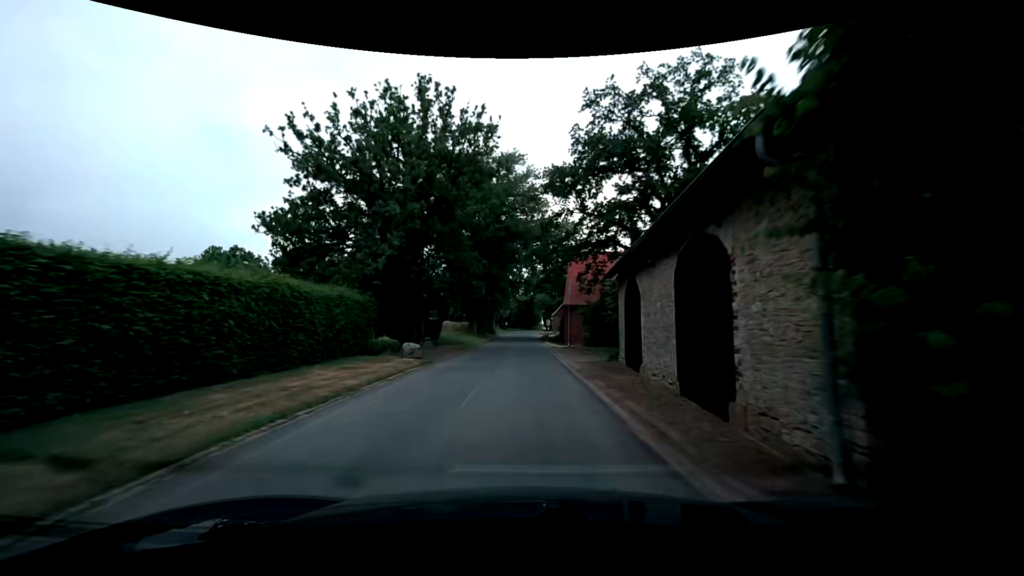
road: unclassified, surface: asphalt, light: Day
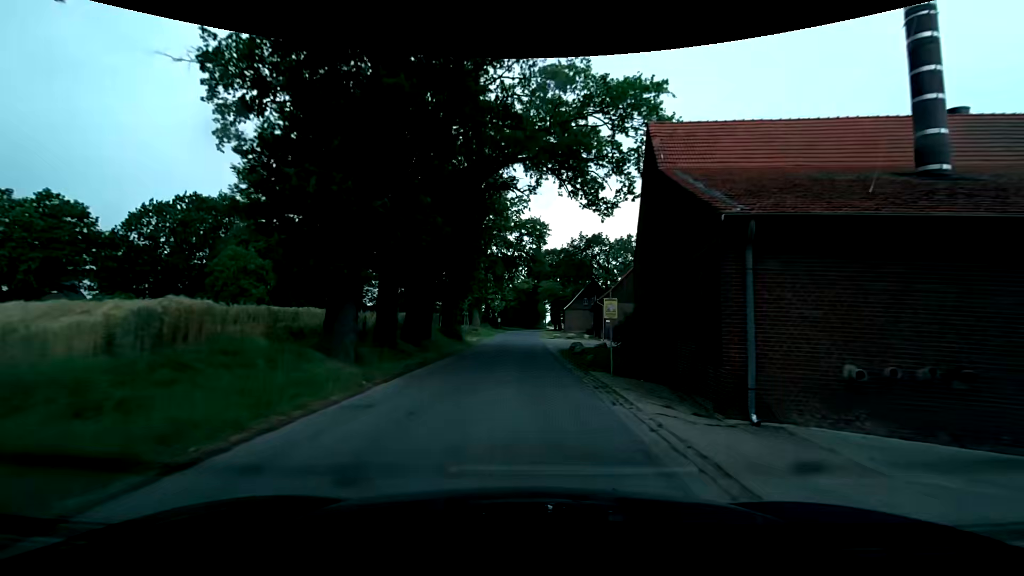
(0.0, +36.8) m; -1°
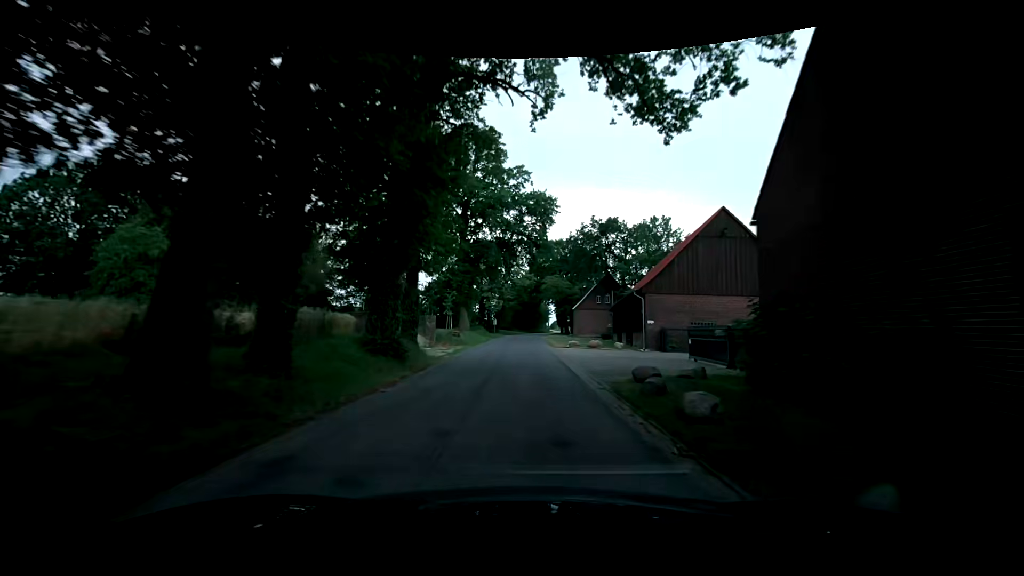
(+0.2, +15.1) m; +1°
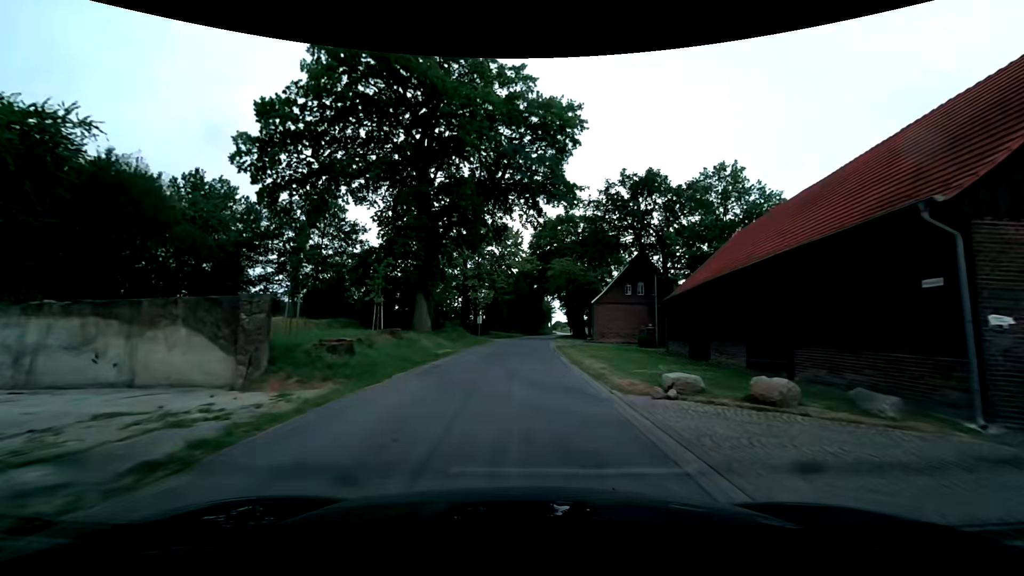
(+0.1, +22.6) m; +1°
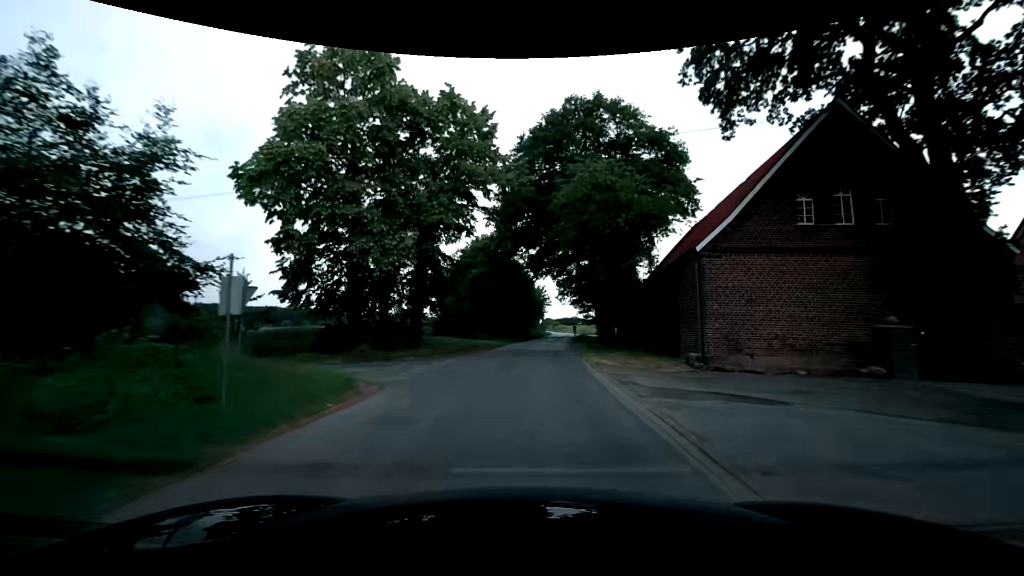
(0.0, +37.2) m; +1°
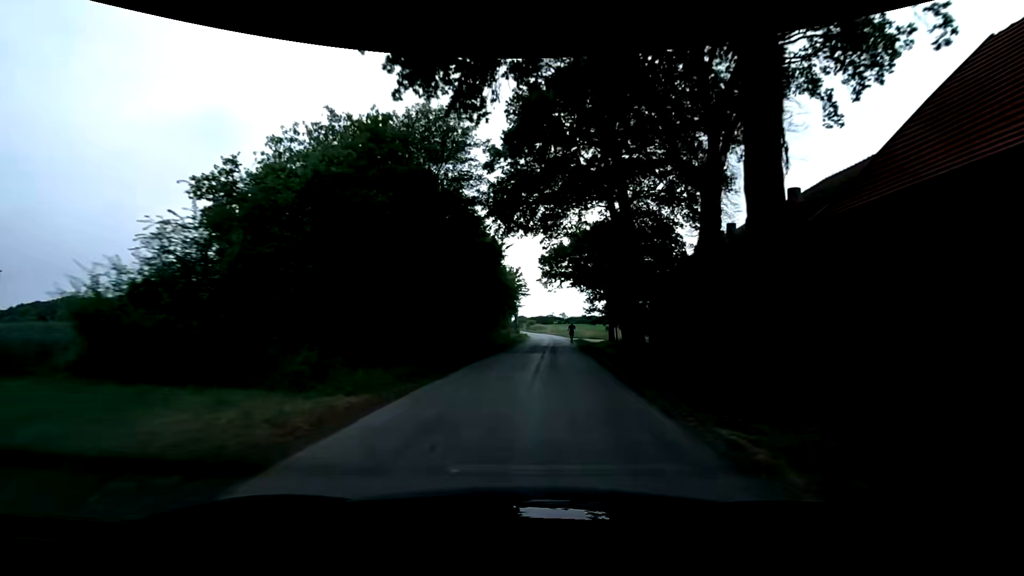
(+0.7, +29.3) m; +2°
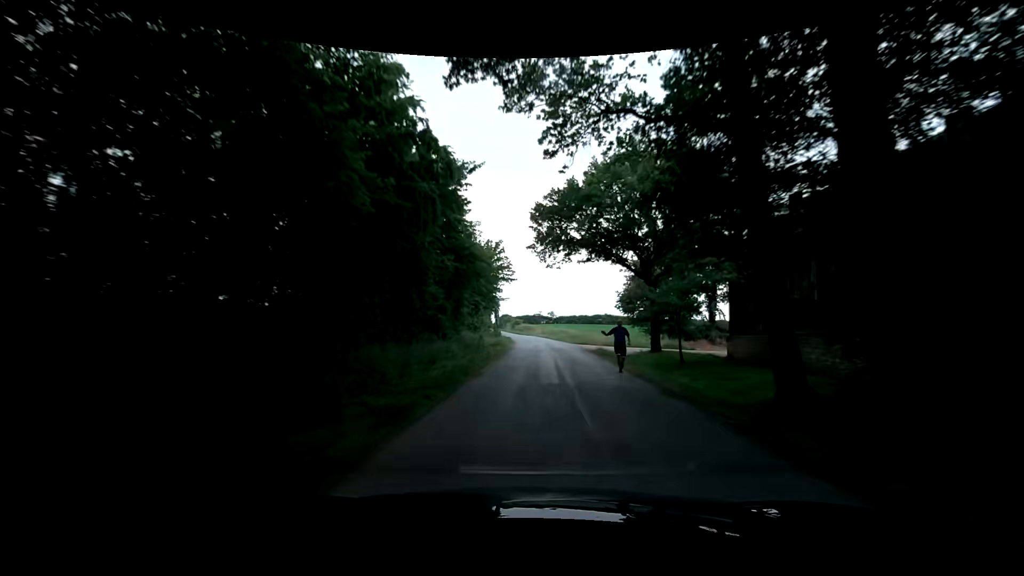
(+0.6, +21.3) m; +2°
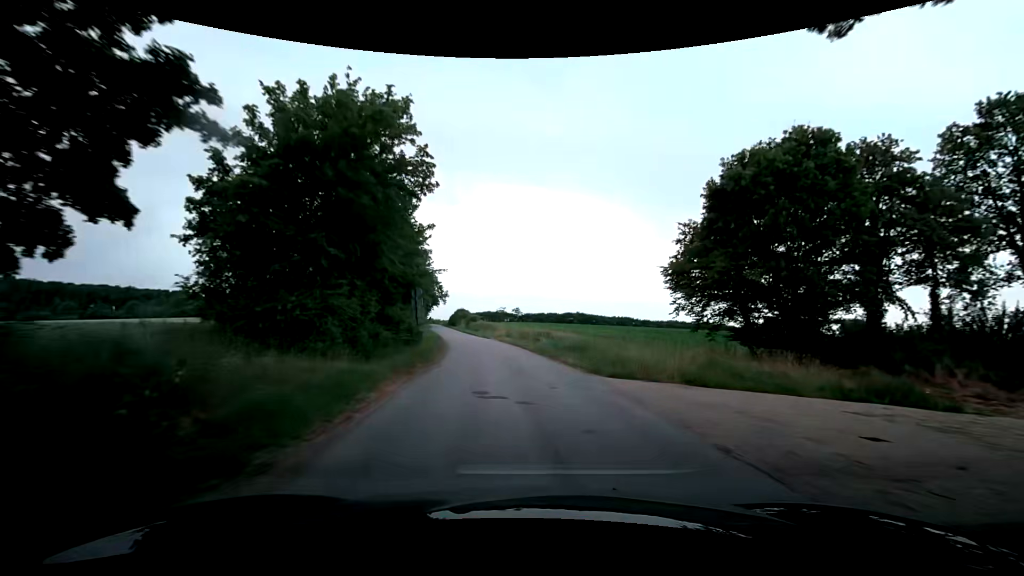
(+1.1, +28.7) m; +5°
(0, +10) (-1, +20) (-2, +30) (-3, +40) (-5, +50) (-7, +60) (-8, +69) (-10, +79) (-13, +89) (-15, +99) m
